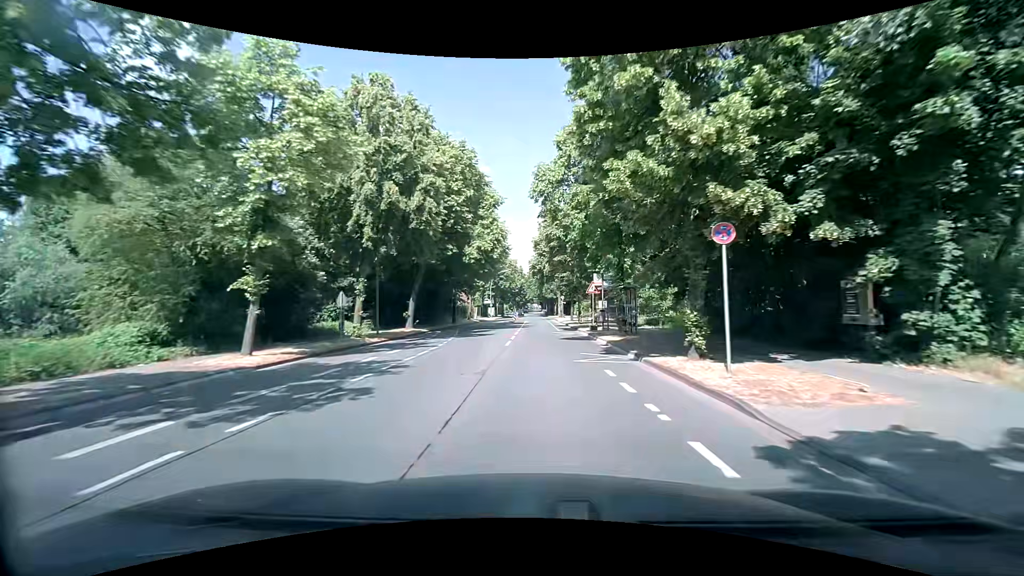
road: secondary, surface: asphalt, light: Day
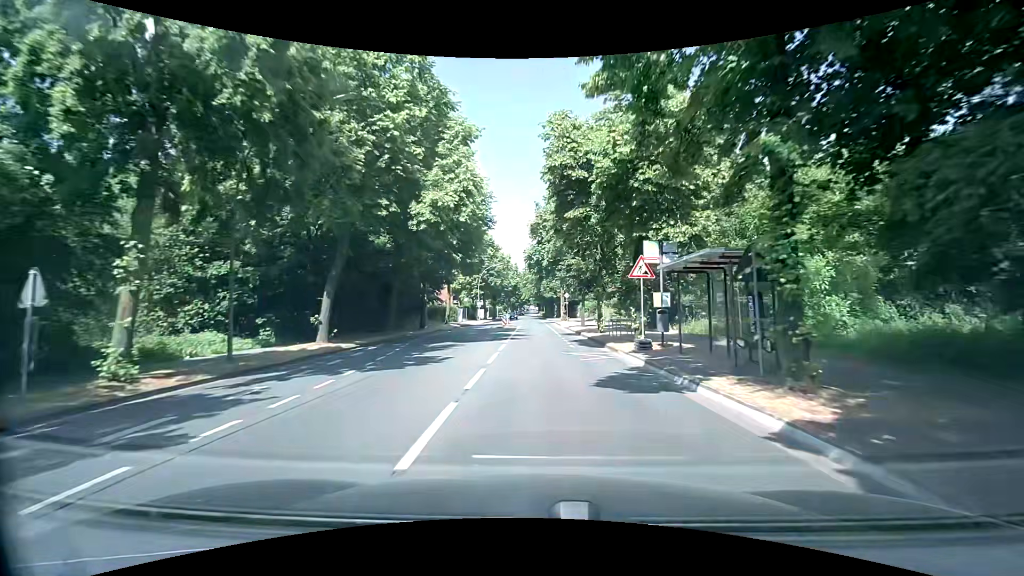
(0.0, +14.9) m; 0°
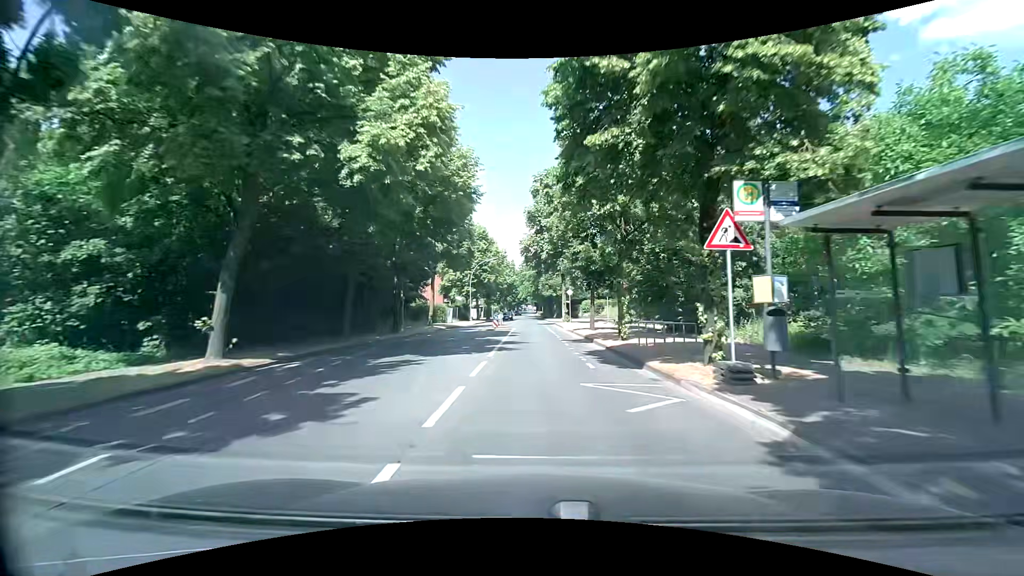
(0.0, +7.4) m; 0°
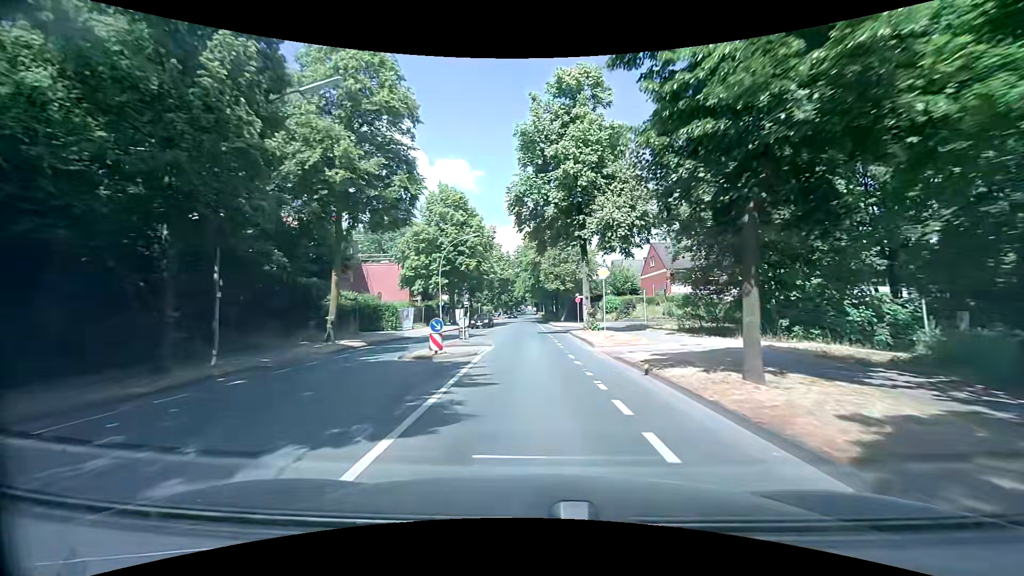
(+0.1, +22.2) m; +1°
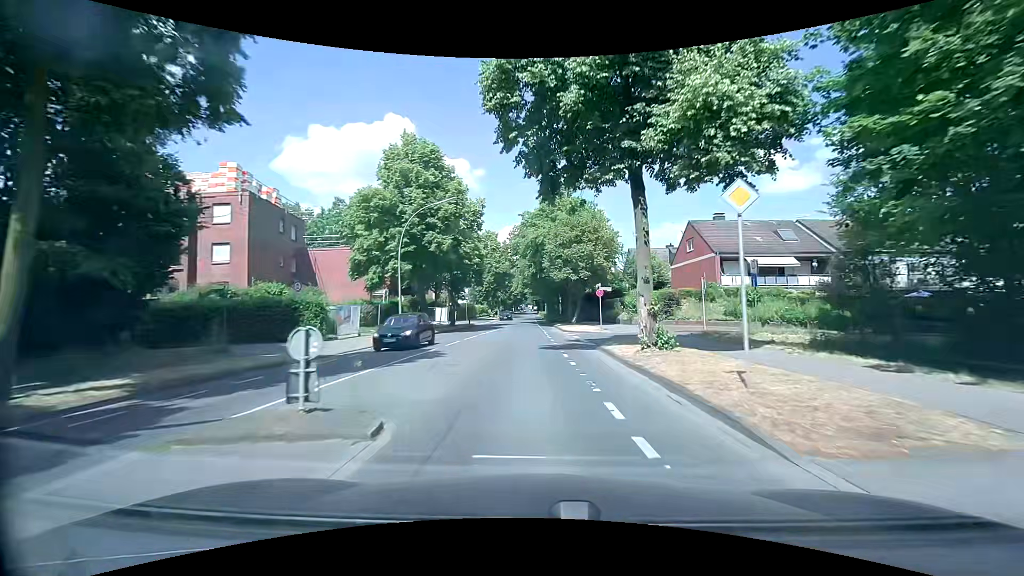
(-0.2, +14.7) m; -1°
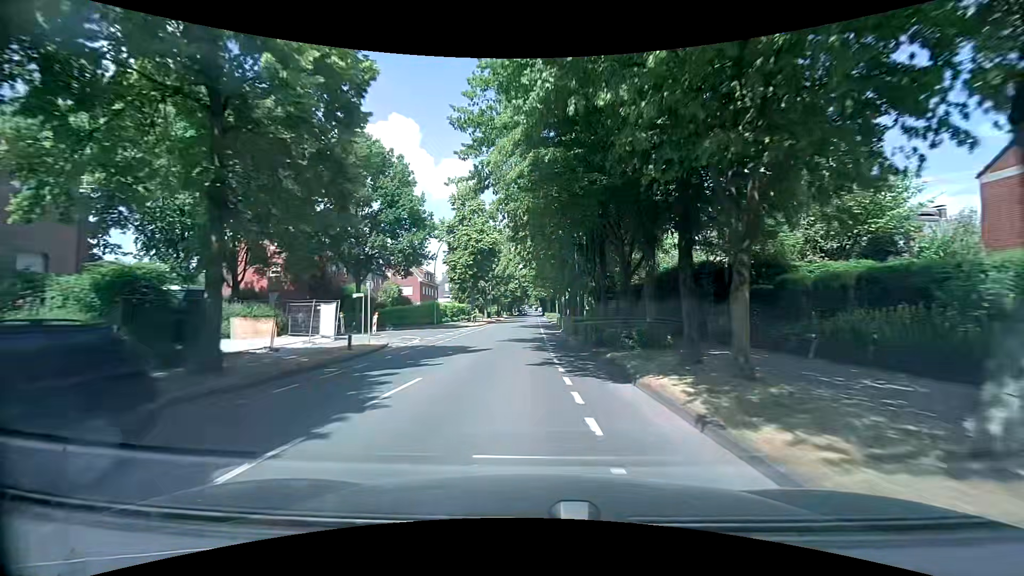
(-0.2, +36.3) m; 0°
